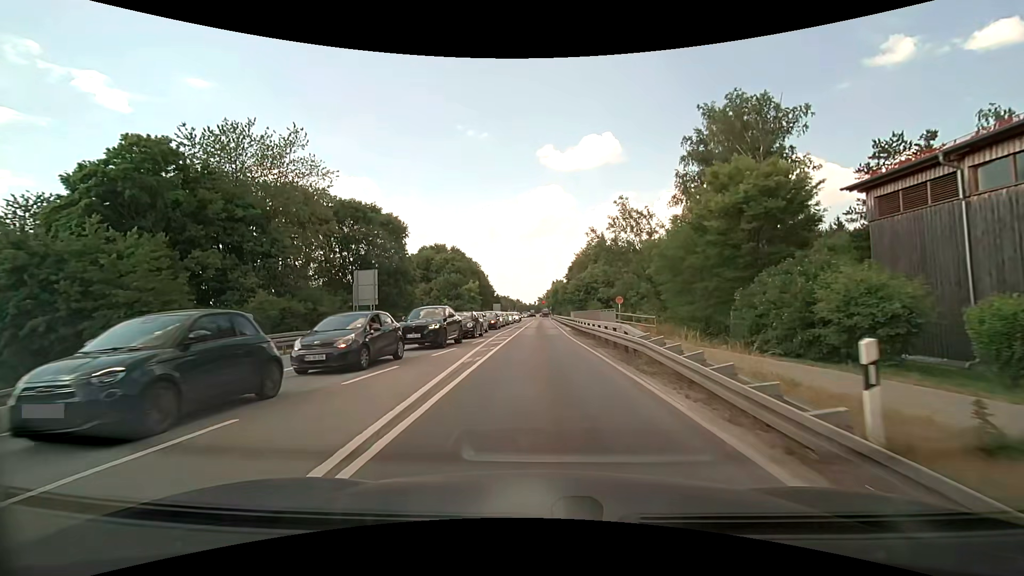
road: secondary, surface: asphalt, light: Day
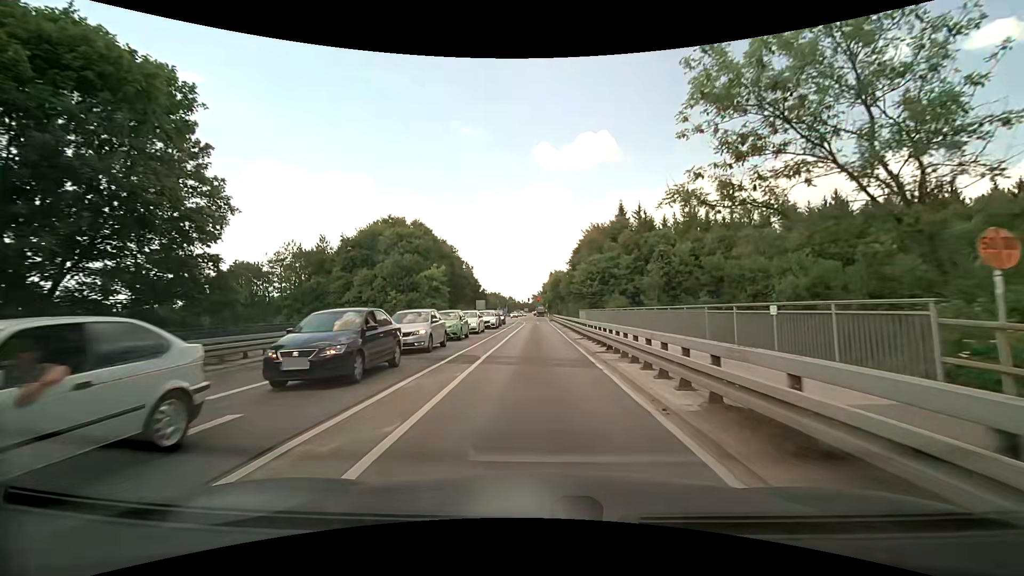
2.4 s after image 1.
(+0.1, +29.4) m; 0°
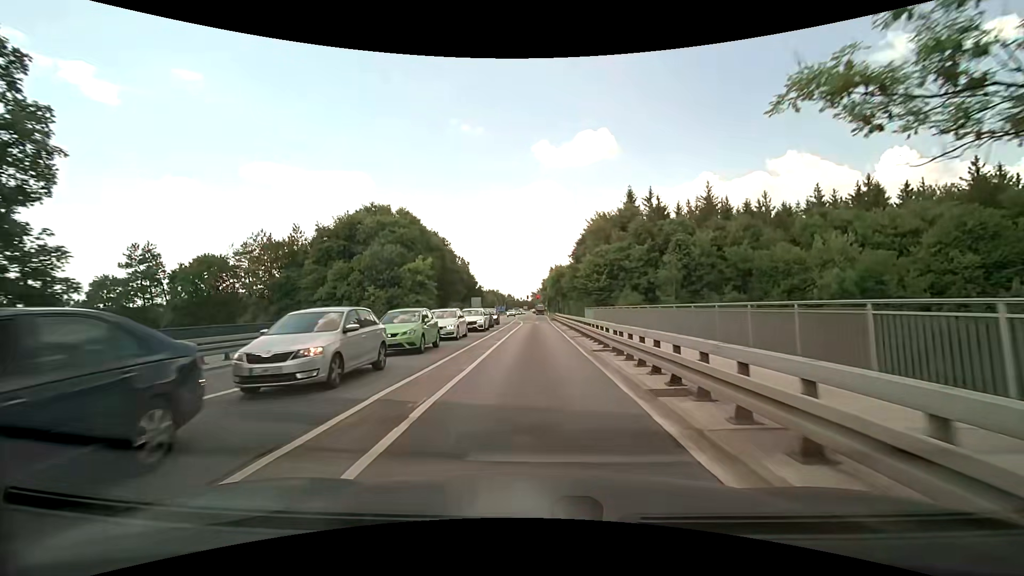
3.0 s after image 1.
(0.0, +7.7) m; 0°
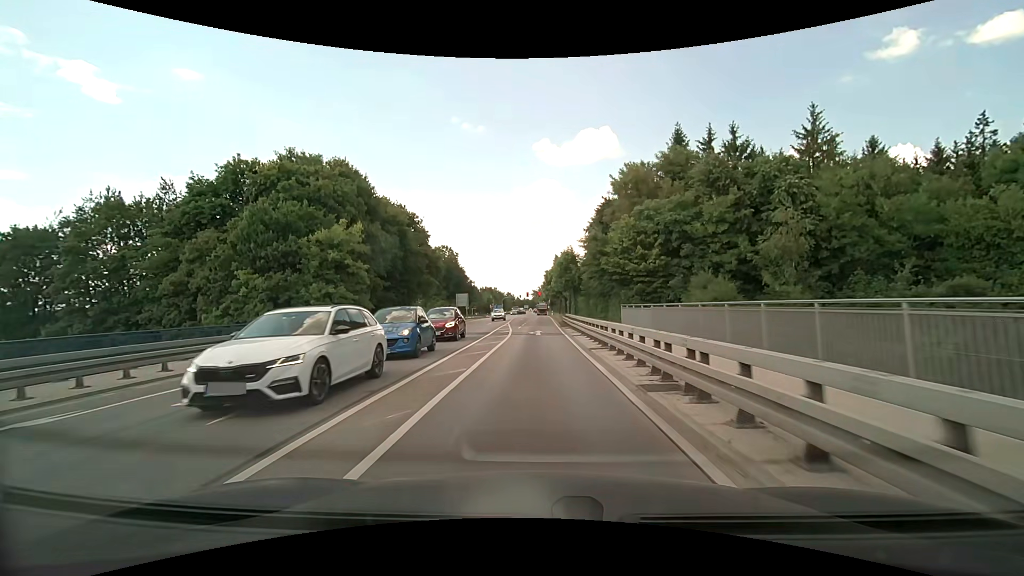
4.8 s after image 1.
(+0.2, +23.0) m; 0°
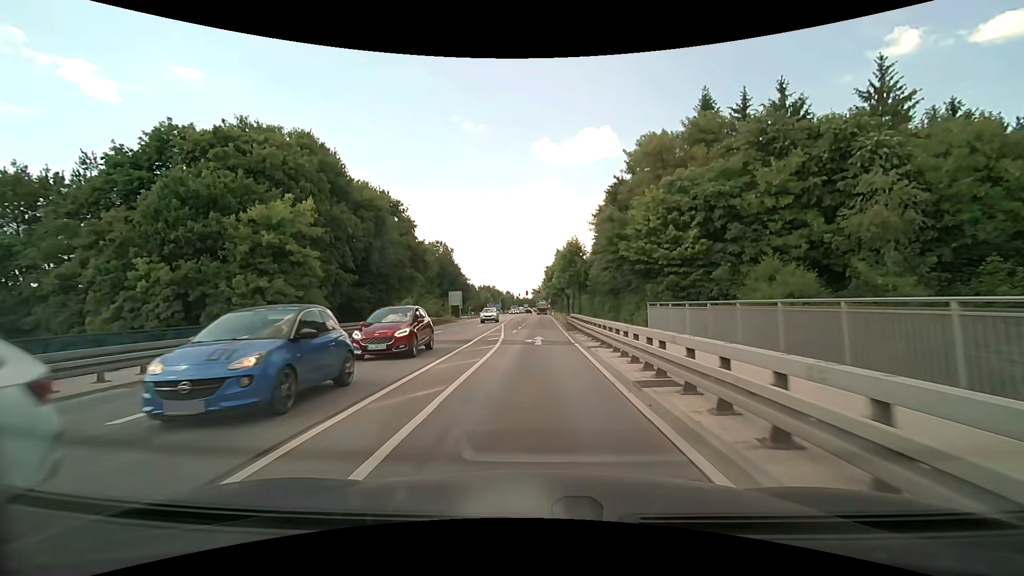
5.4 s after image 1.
(0.0, +7.4) m; 0°
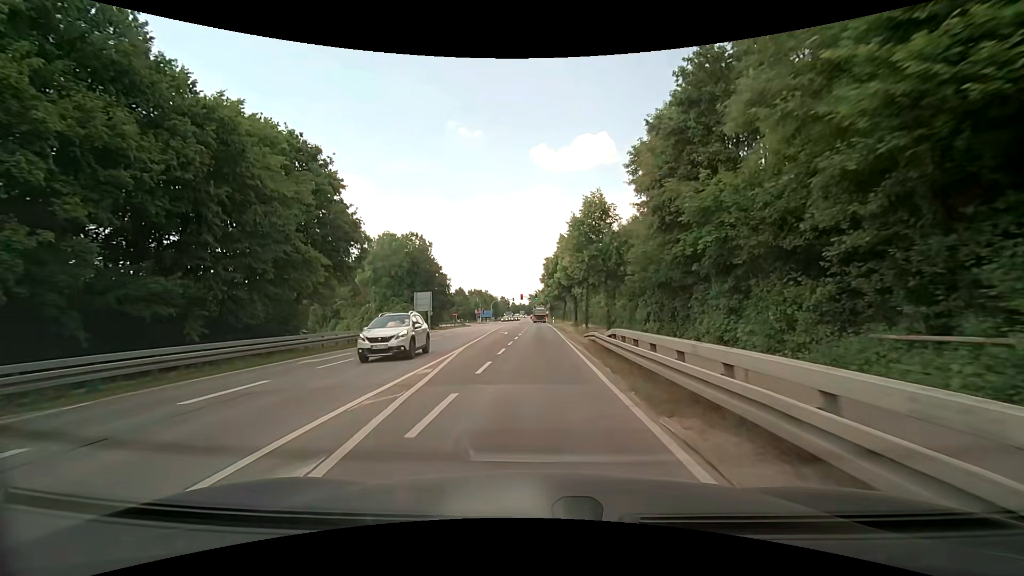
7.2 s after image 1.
(0.0, +21.6) m; 0°
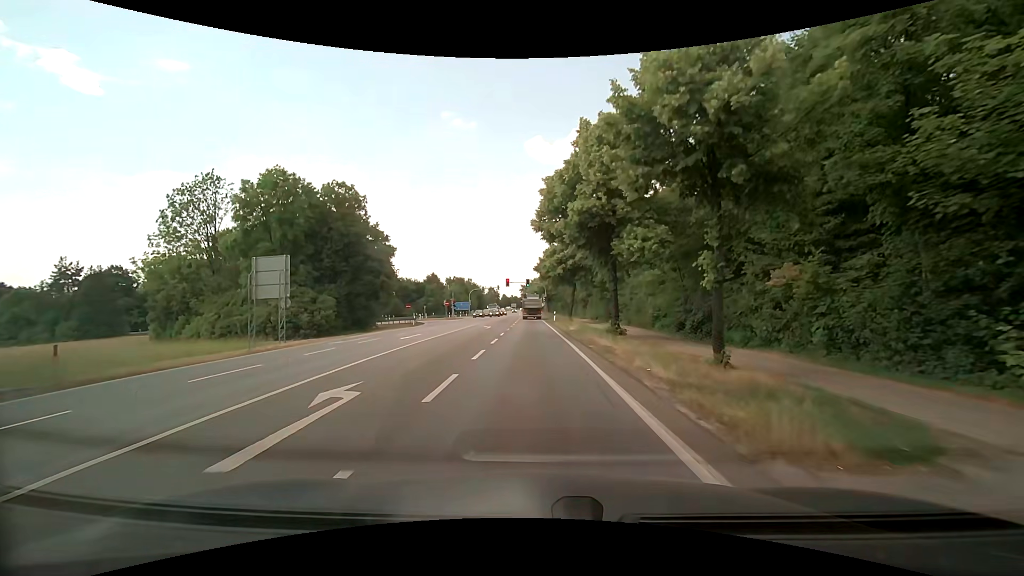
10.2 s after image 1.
(+0.2, +33.9) m; +1°
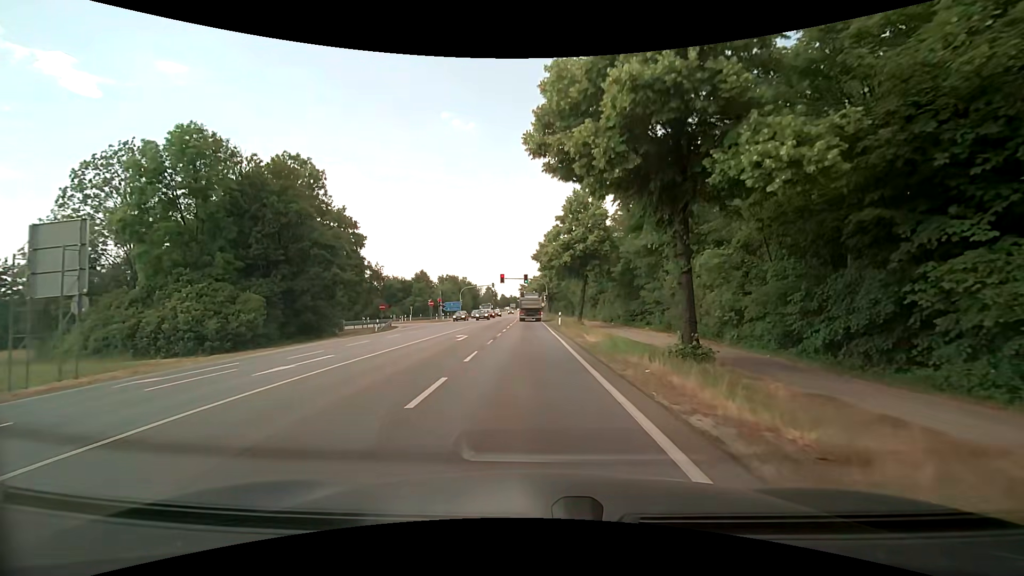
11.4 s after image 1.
(-0.1, +12.3) m; -1°
(0, +10) (0, +20) (0, +30) (0, +40) (0, +50) (0, +60) (0, +70) (-1, +80) (-1, +90) (-1, +100) m
